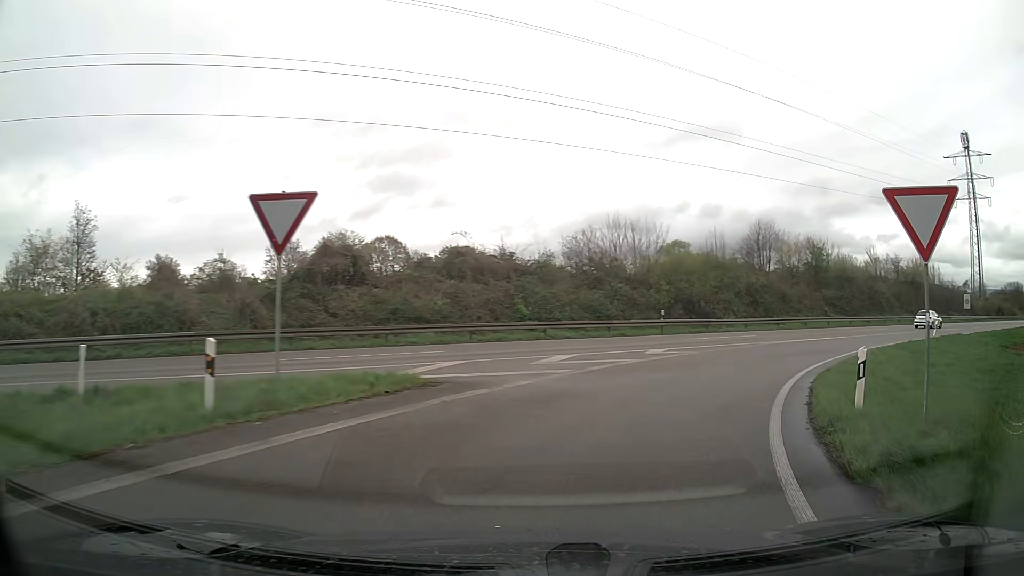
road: trunk_link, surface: asphalt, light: Day
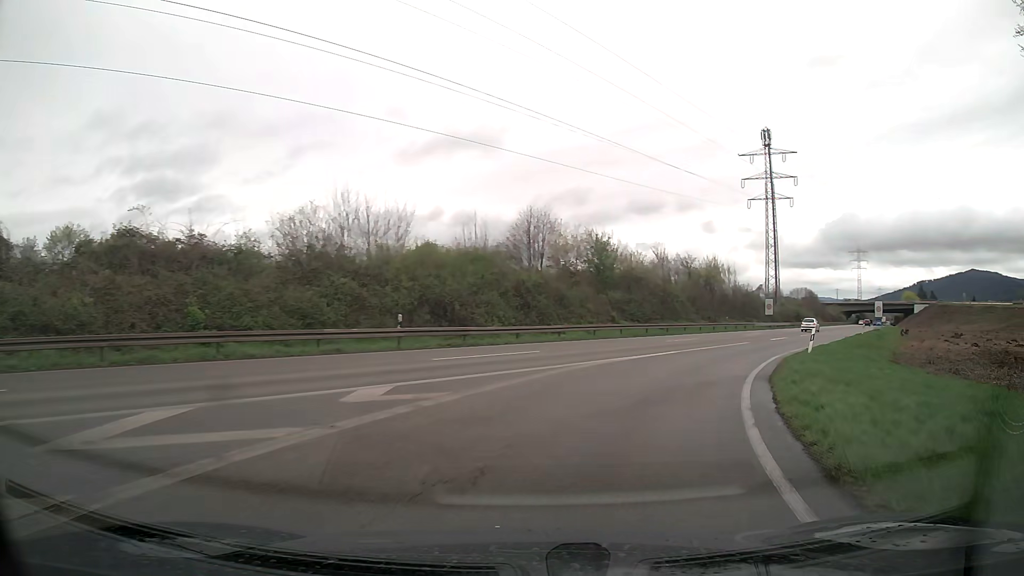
(+2.3, +11.3) m; +23°
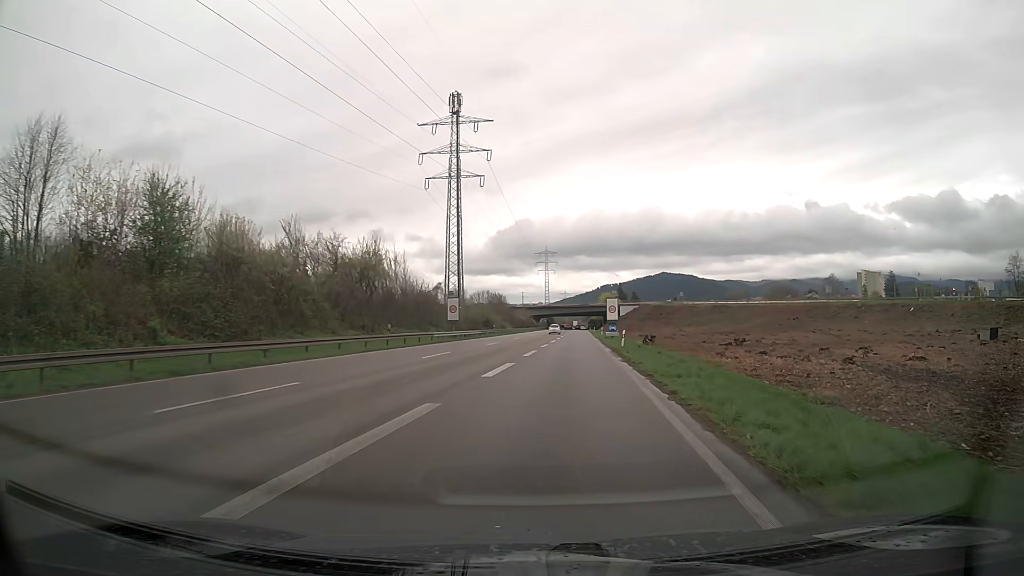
(+7.0, +24.4) m; +27°
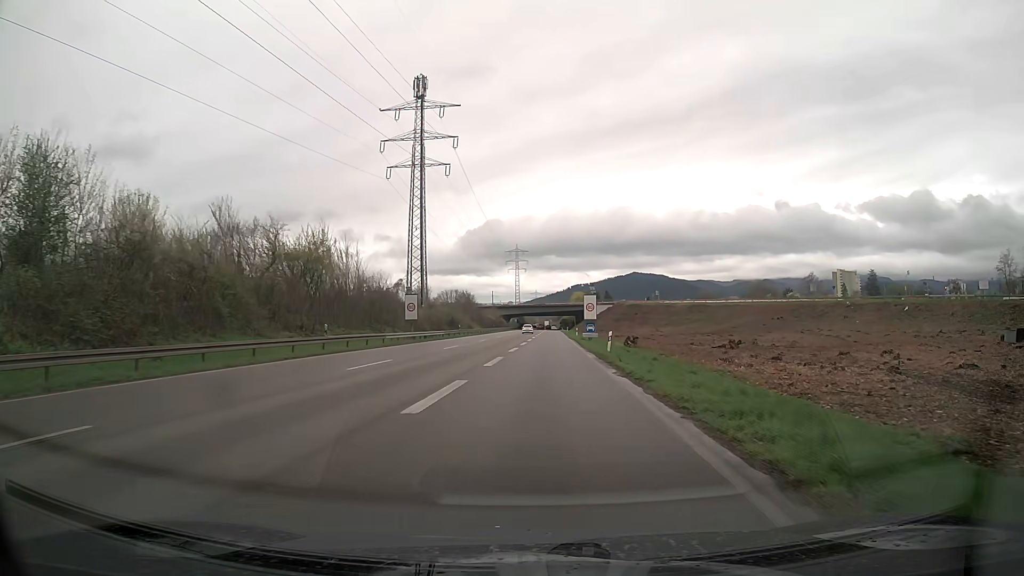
(+0.2, +7.2) m; +2°
(0, +10) (0, +20) (+1, +30) (+1, +40) (+1, +50) (+1, +60) (+1, +70) (+1, +80) (+1, +90) (+1, +100) m
